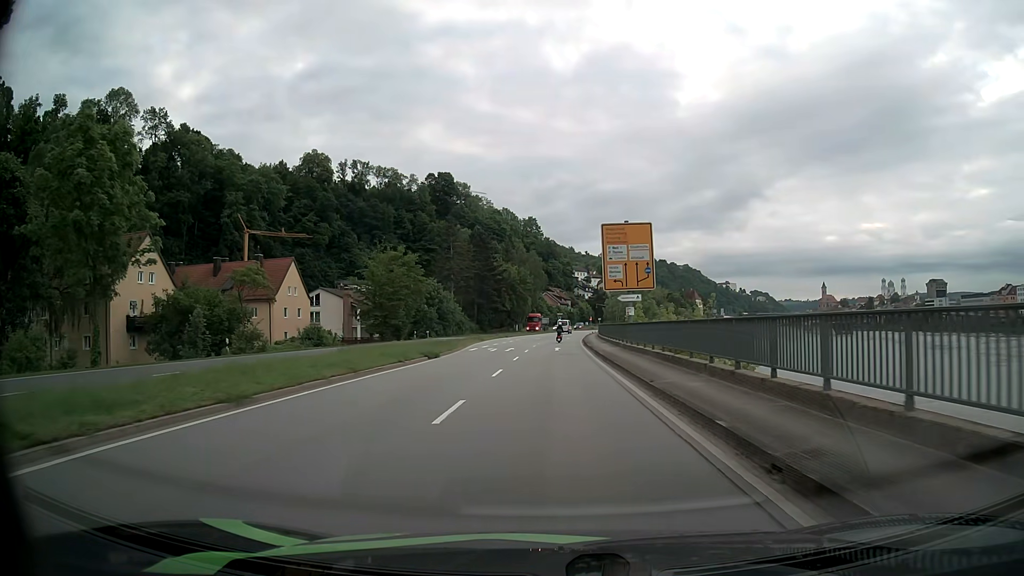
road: primary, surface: asphalt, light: Day
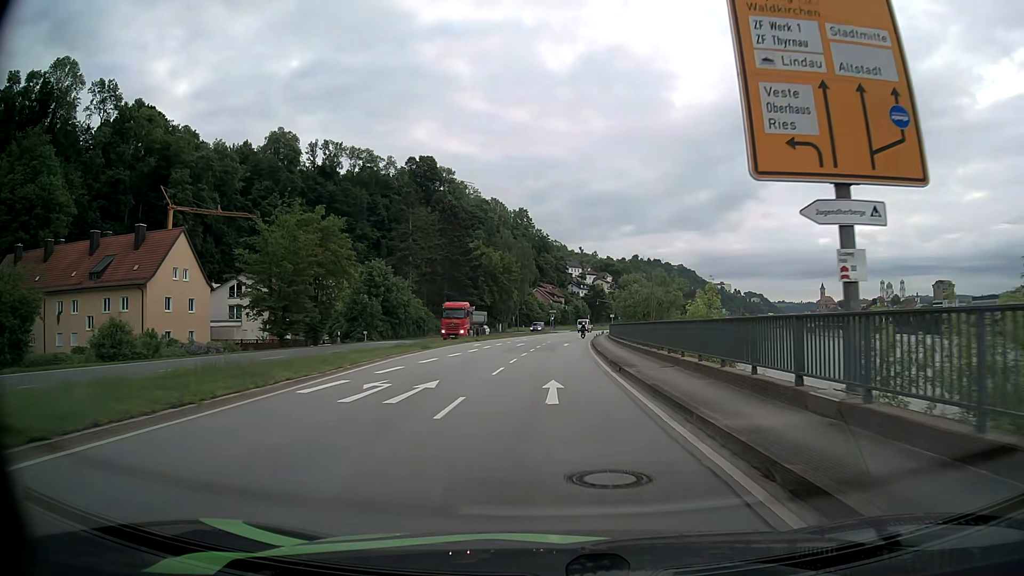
(+0.2, +26.4) m; +1°
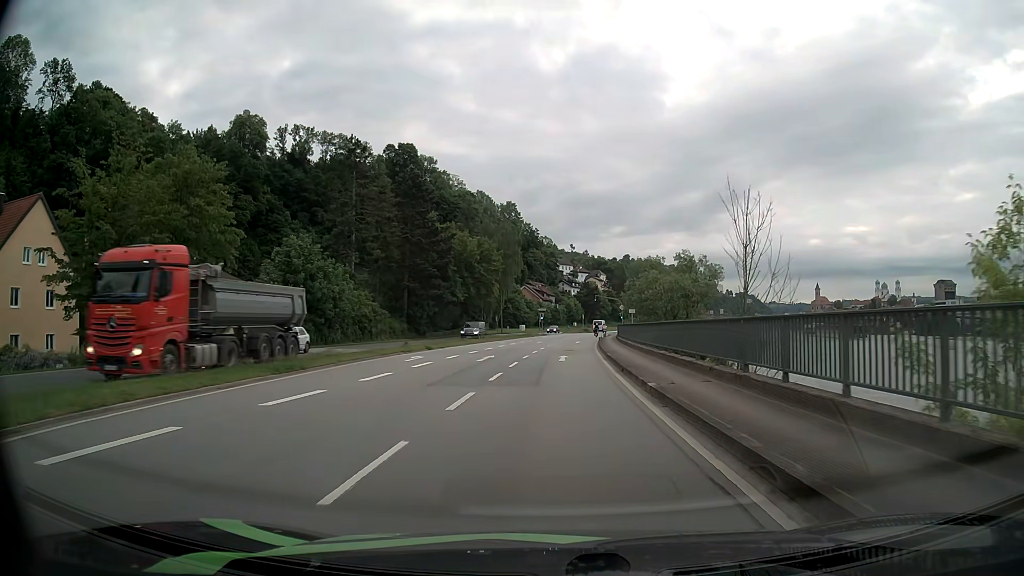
(+0.1, +19.9) m; +1°
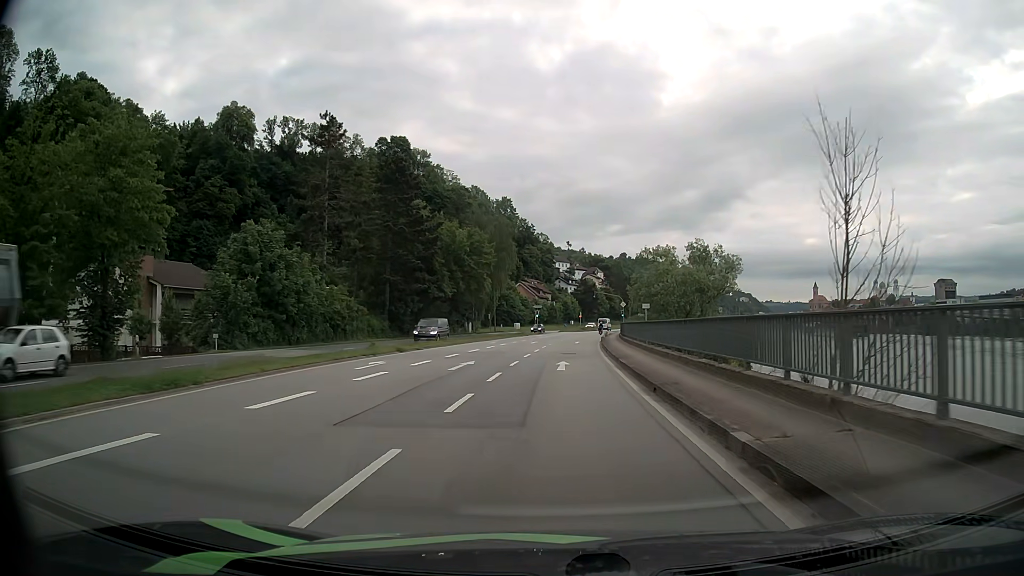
(0.0, +6.8) m; 0°
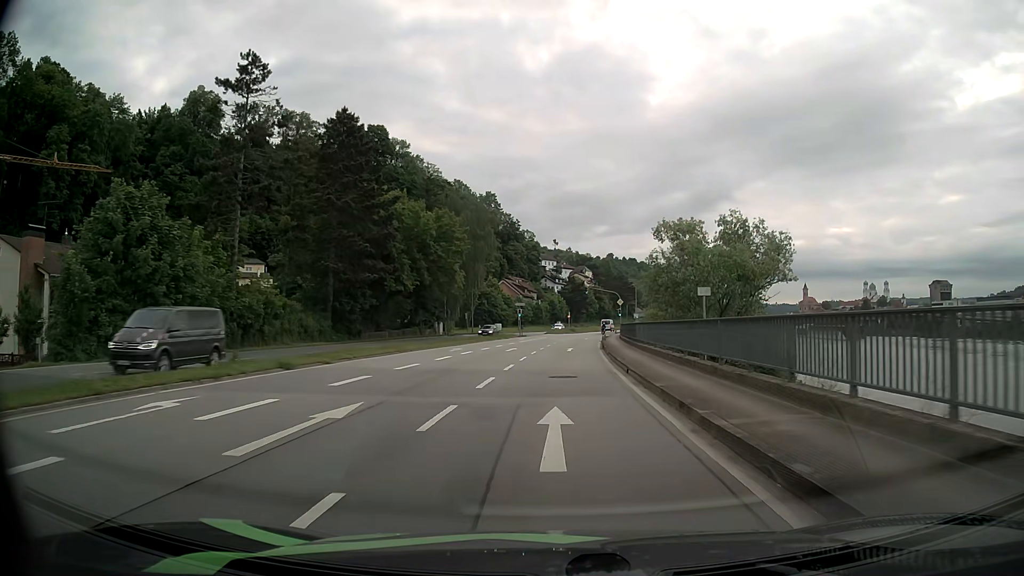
(+0.2, +13.9) m; +1°
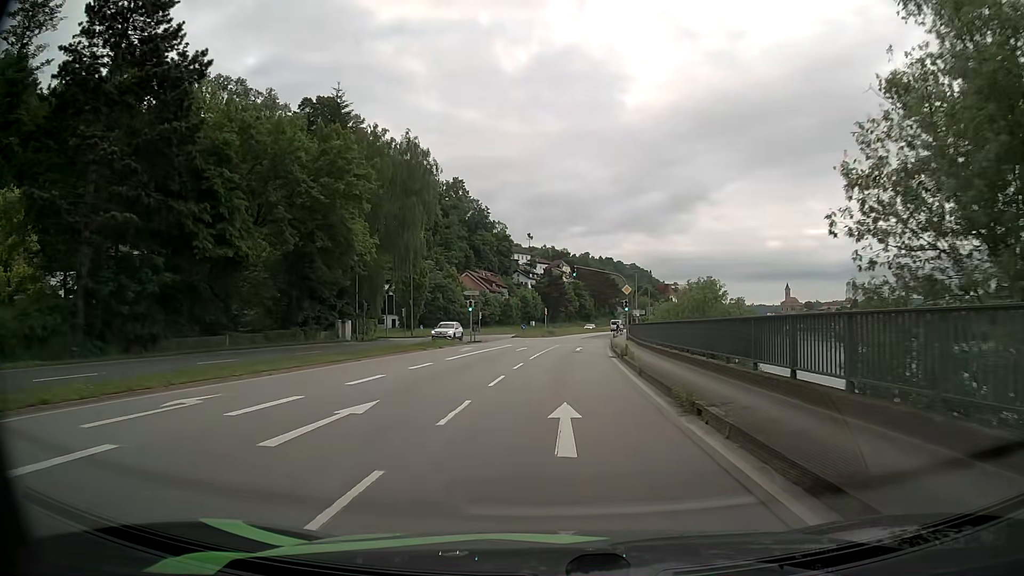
(+0.5, +29.3) m; +2°
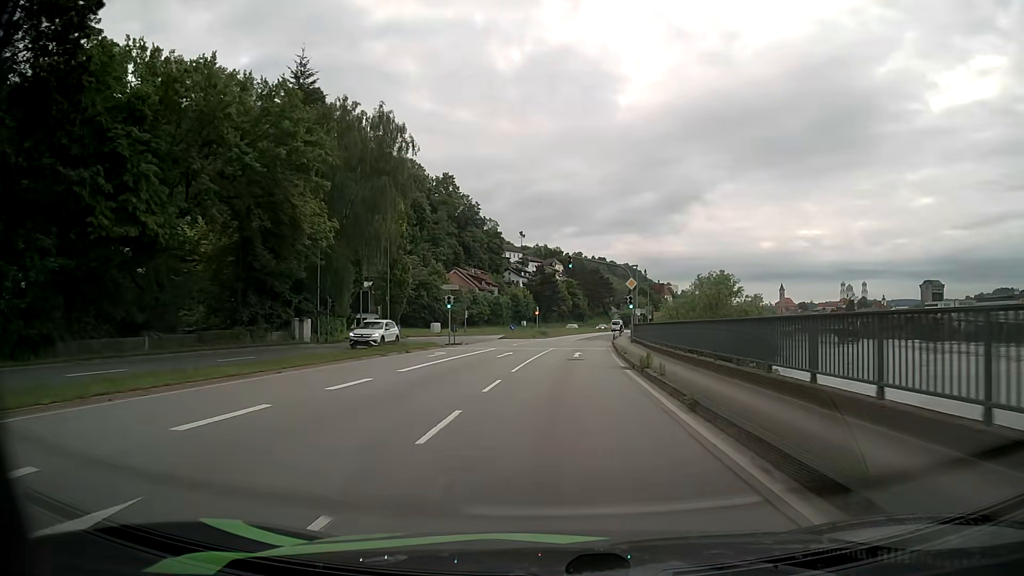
(+0.1, +7.5) m; +1°
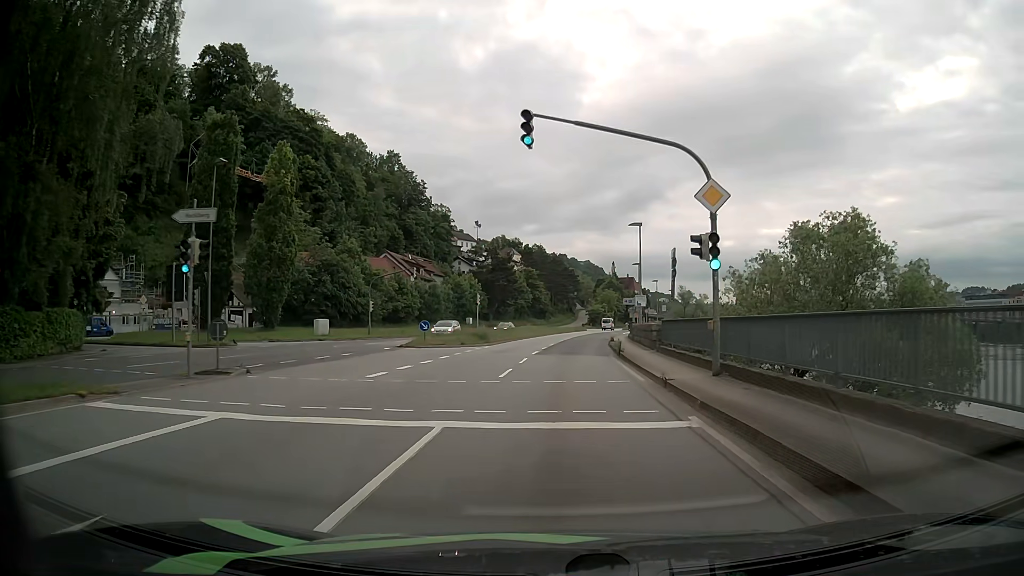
(+1.0, +30.4) m; +4°
(0, +10) (0, +20) (+1, +30) (+1, +40) (+2, +50) (+3, +60) (+4, +70) (+6, +80) (+7, +90) (+9, +99) m
